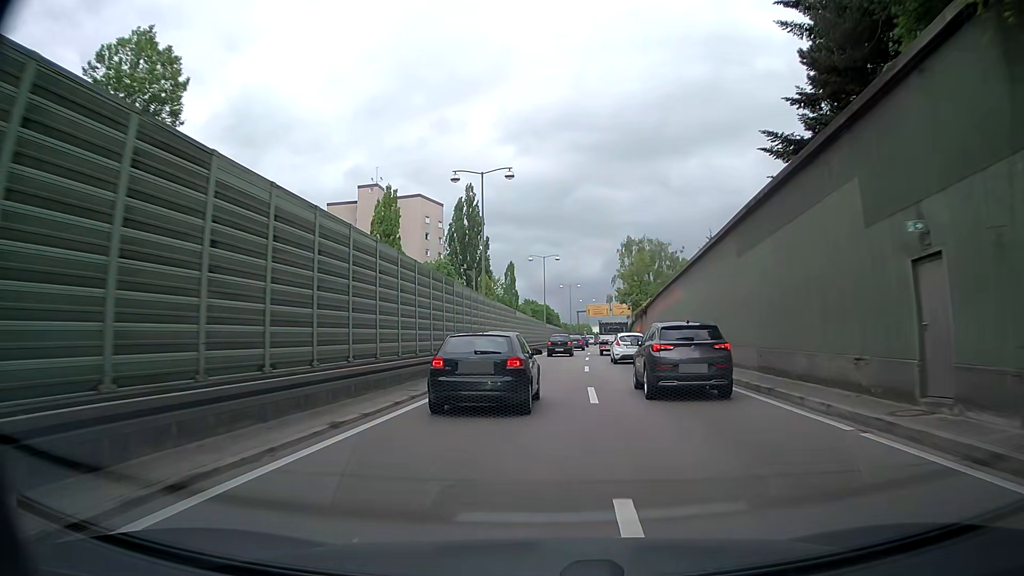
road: trunk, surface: asphalt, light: Day
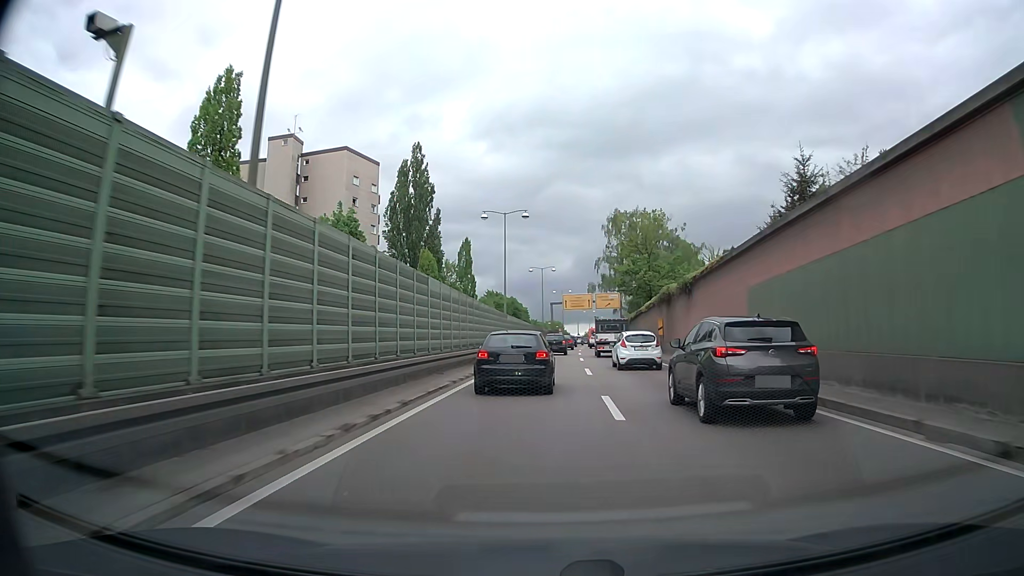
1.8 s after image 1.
(+0.3, +26.8) m; +2°
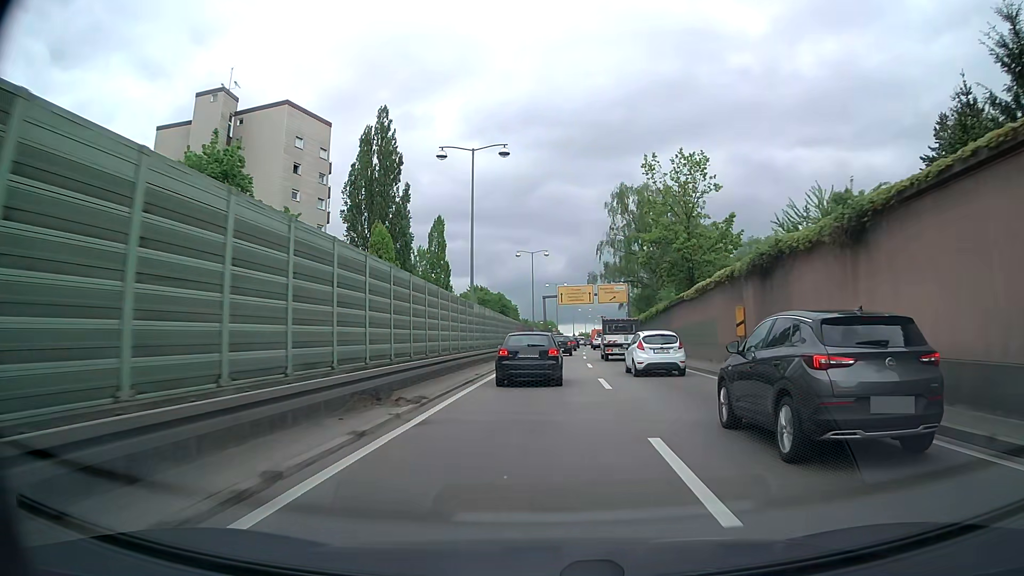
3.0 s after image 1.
(+0.2, +17.8) m; +1°
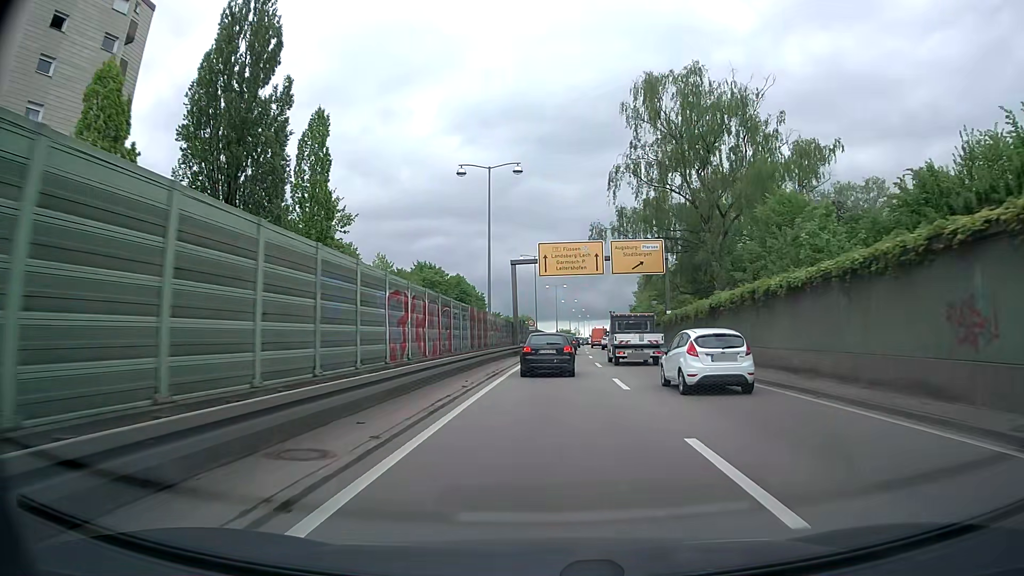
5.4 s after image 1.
(+0.3, +36.2) m; +1°
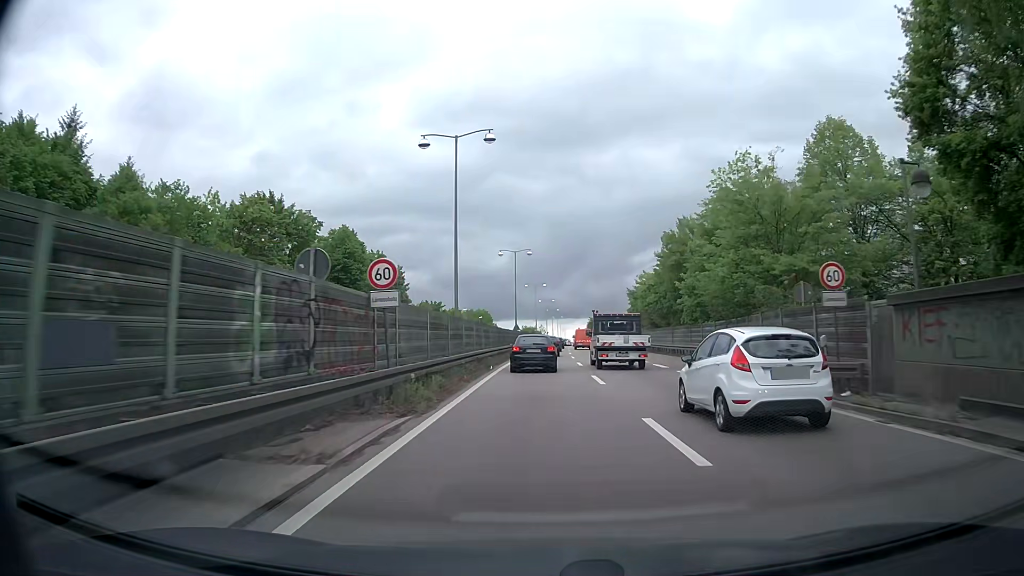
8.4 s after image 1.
(+1.3, +45.7) m; +3°
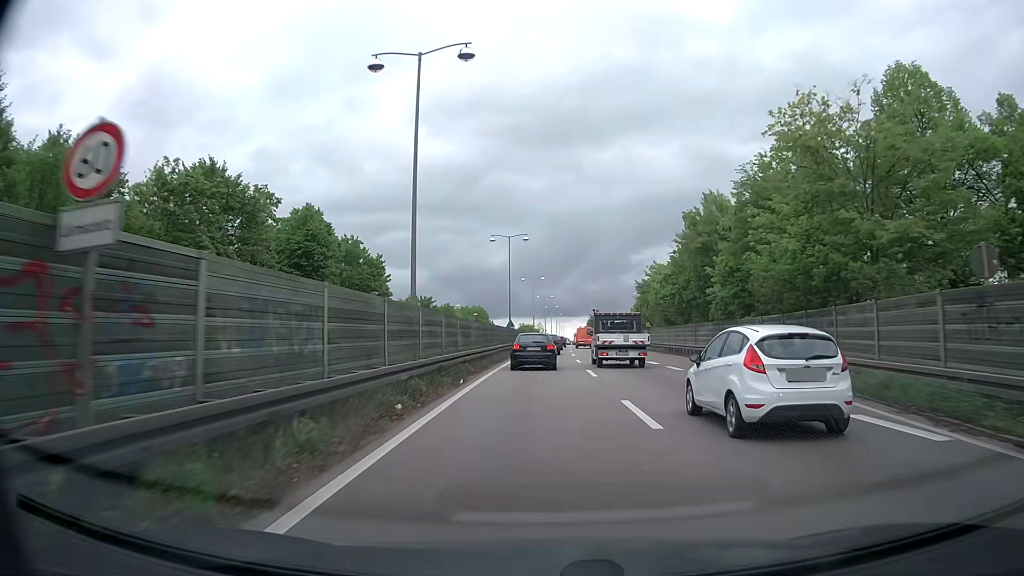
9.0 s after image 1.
(-0.1, +9.4) m; 0°
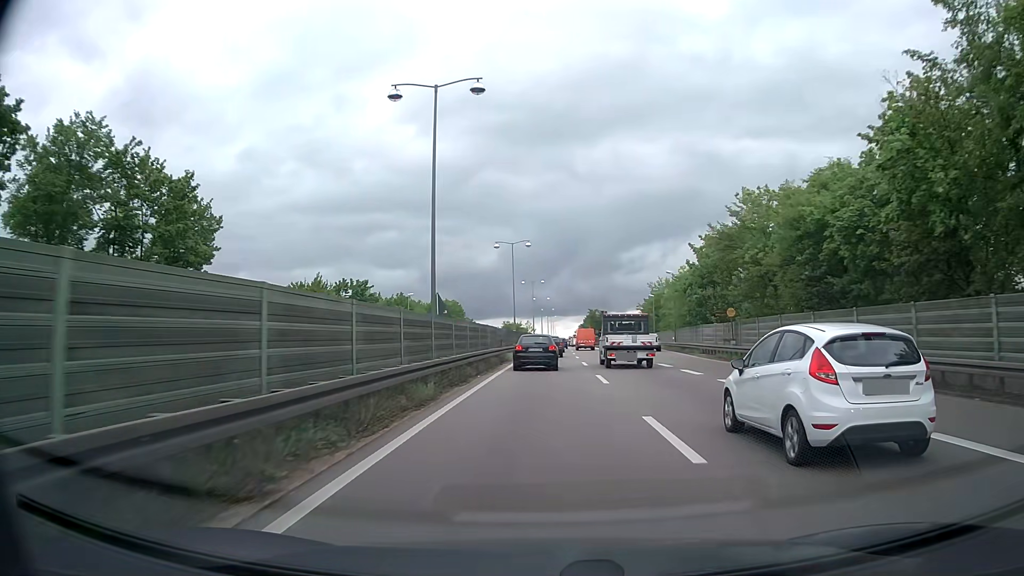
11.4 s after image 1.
(+0.4, +38.6) m; +1°
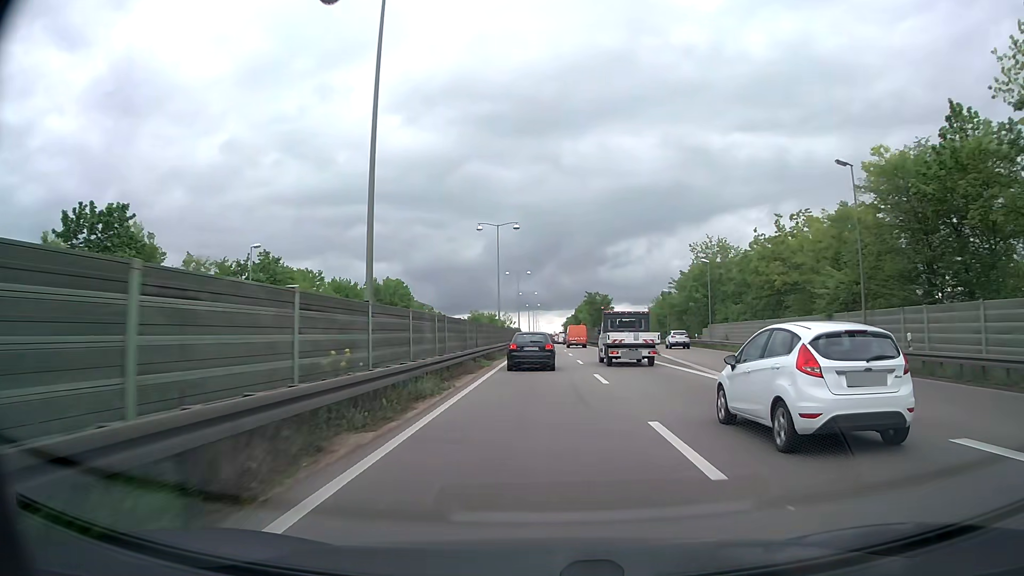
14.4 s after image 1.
(+0.5, +49.0) m; +1°
(0, +10) (0, +20) (0, +30) (0, +40) (0, +50) (0, +60) (0, +70) (+1, +80) (+1, +90) (+1, +100) m
